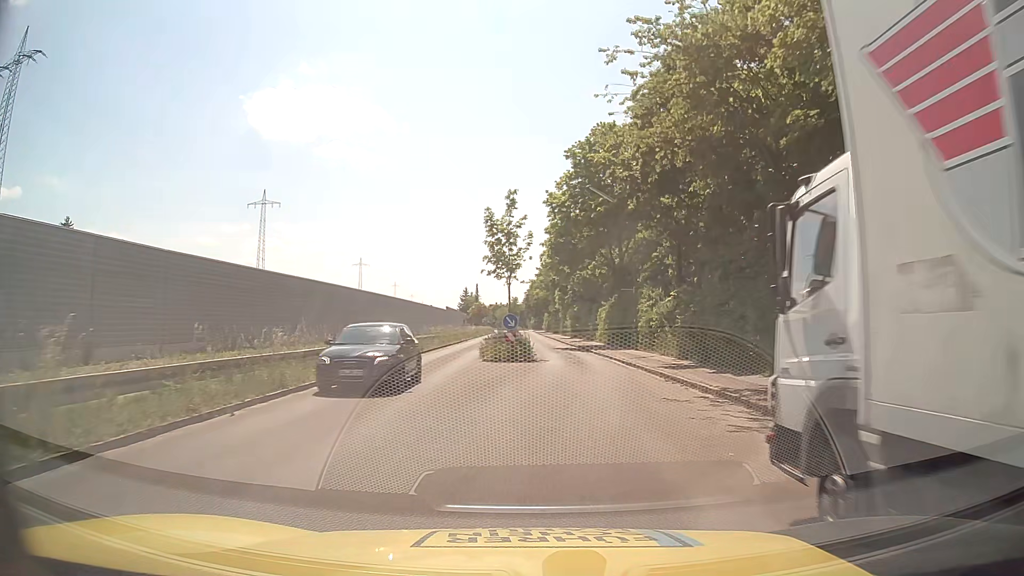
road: tertiary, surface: asphalt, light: Day
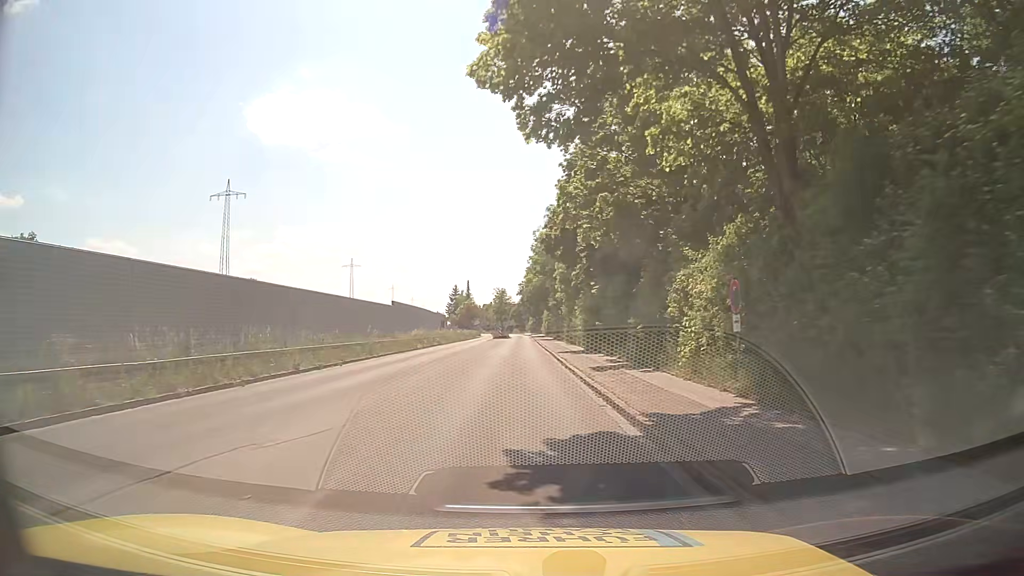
(+1.8, +35.7) m; -1°
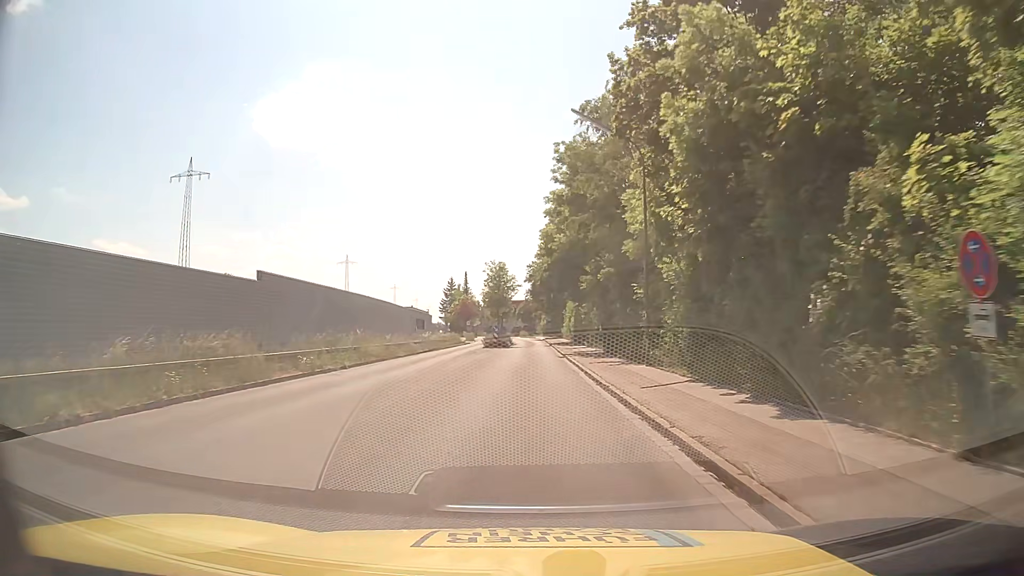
(-0.3, +37.9) m; -1°
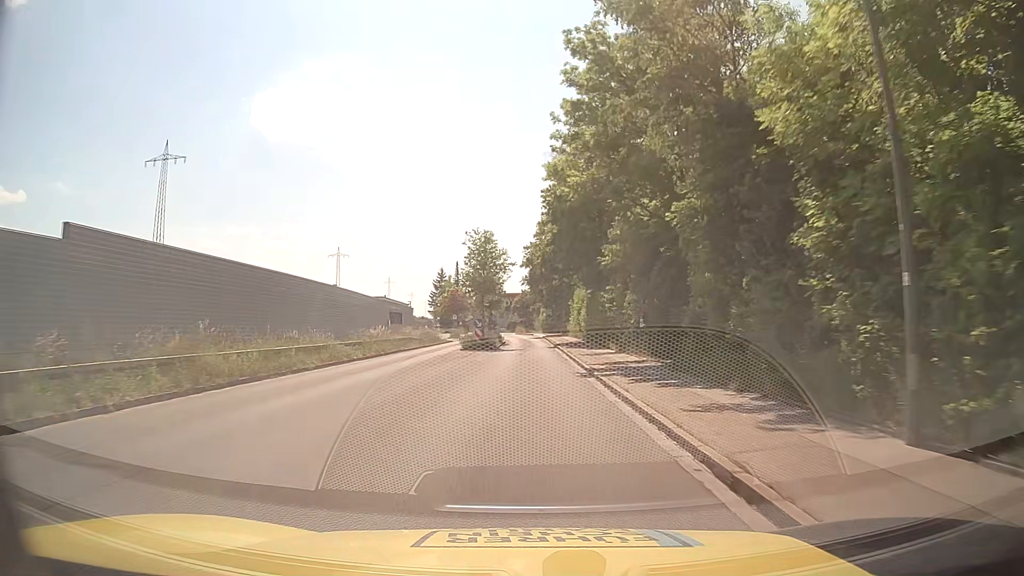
(+0.1, +15.4) m; 0°
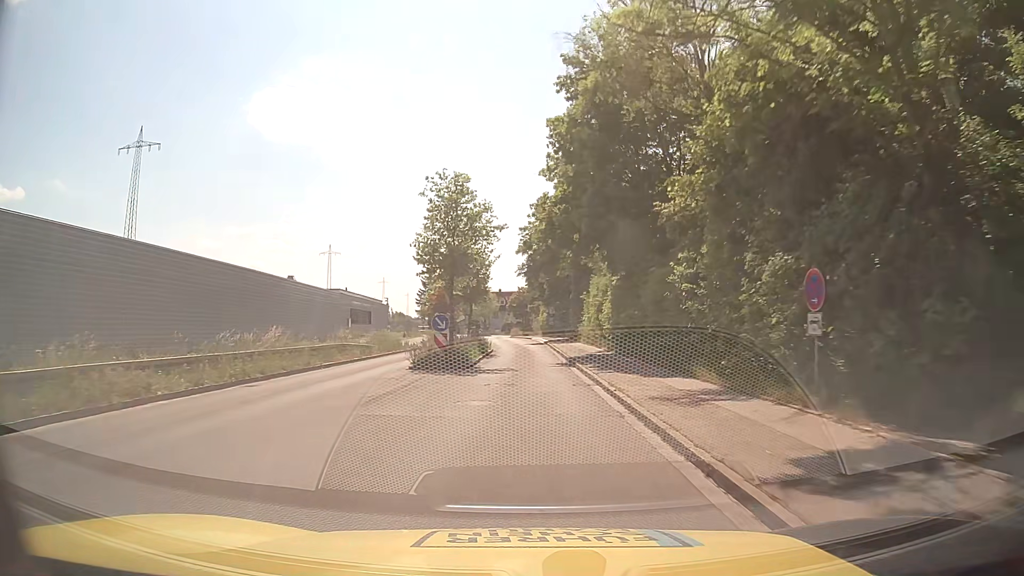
(+0.1, +15.4) m; +1°
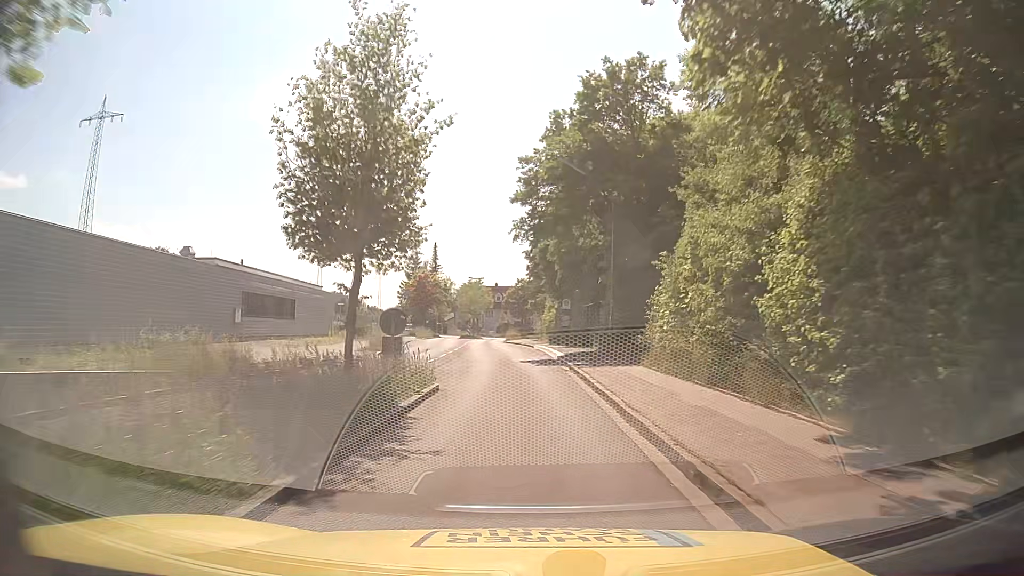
(-0.1, +23.0) m; 0°
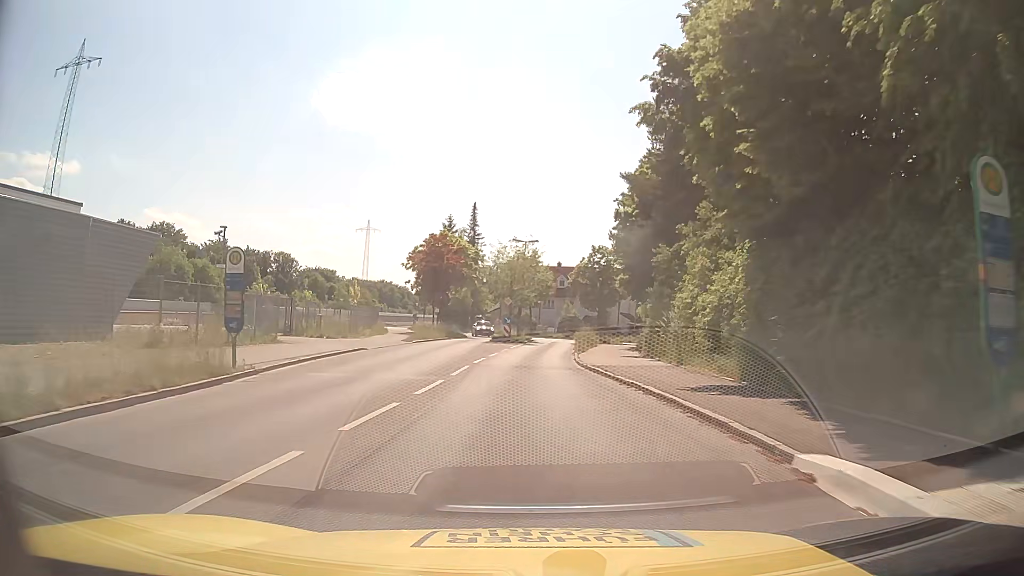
(-1.3, +36.8) m; -5°
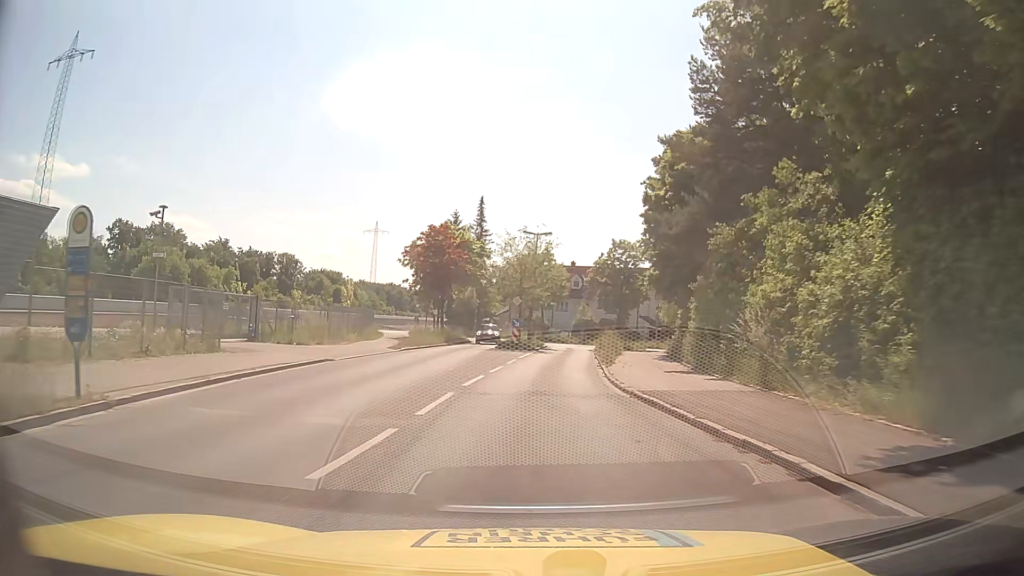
(-0.1, +6.8) m; -1°
